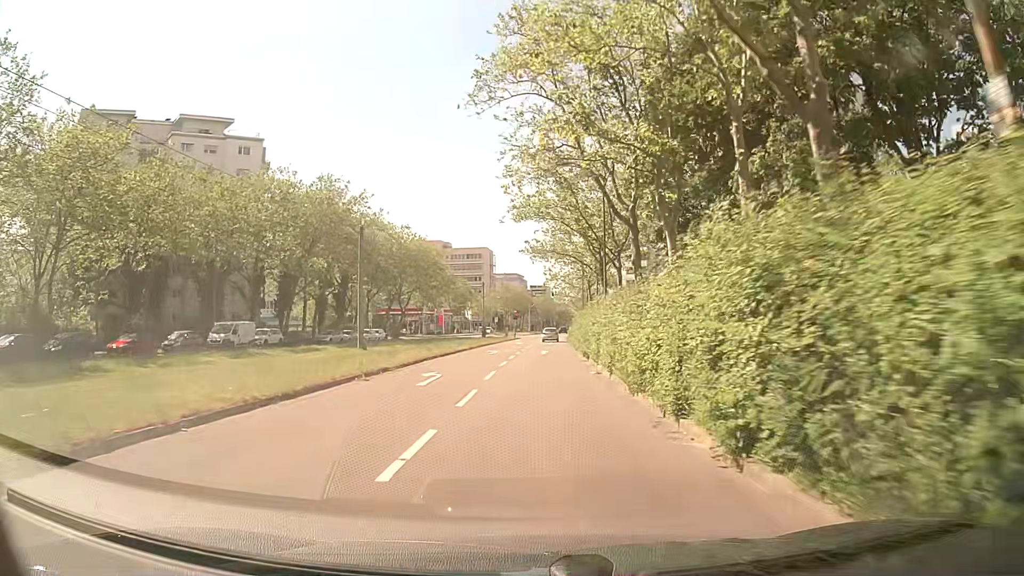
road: tertiary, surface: asphalt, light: Day
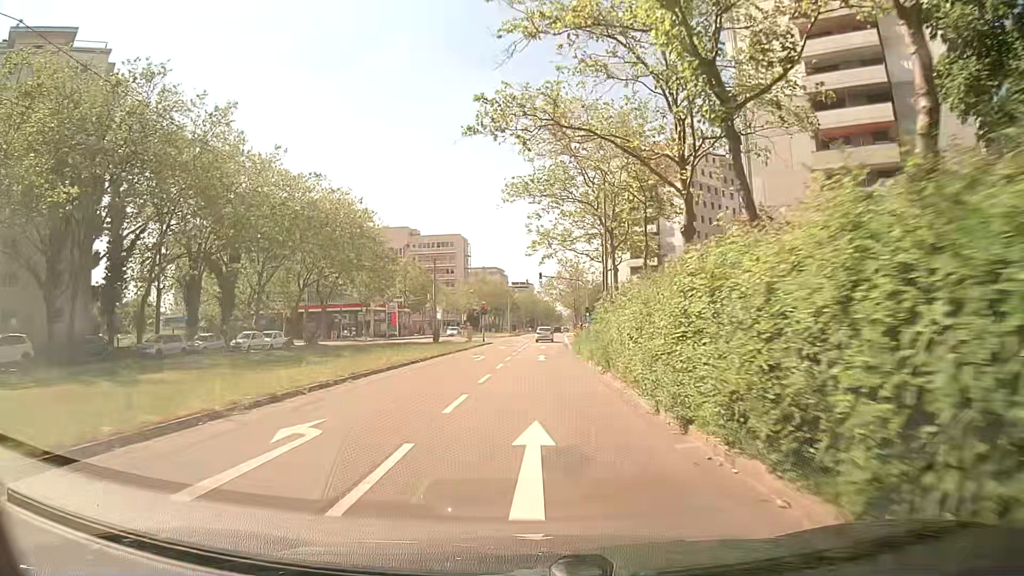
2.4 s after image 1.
(+0.7, +31.0) m; +2°
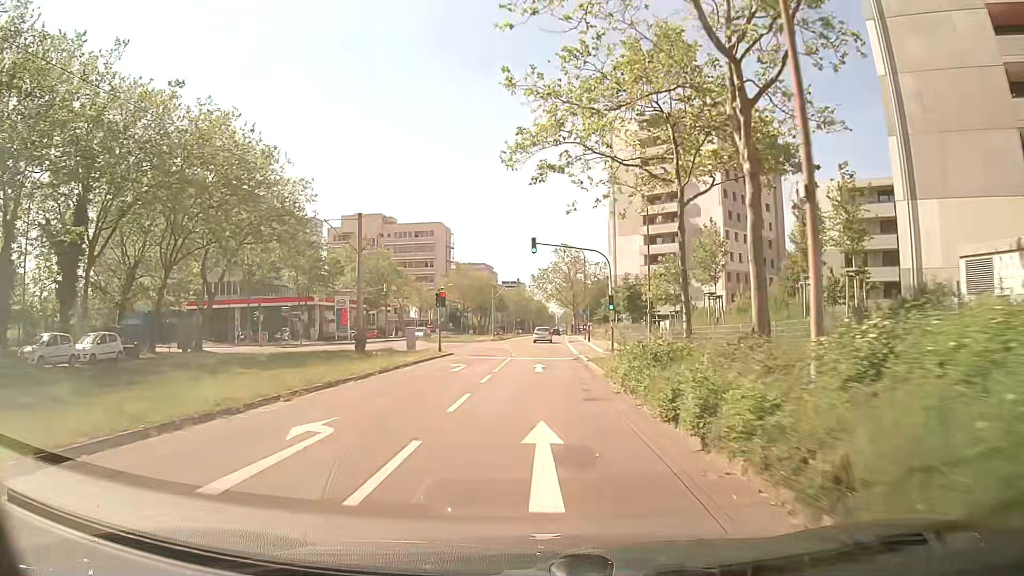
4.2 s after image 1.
(0.0, +23.5) m; 0°
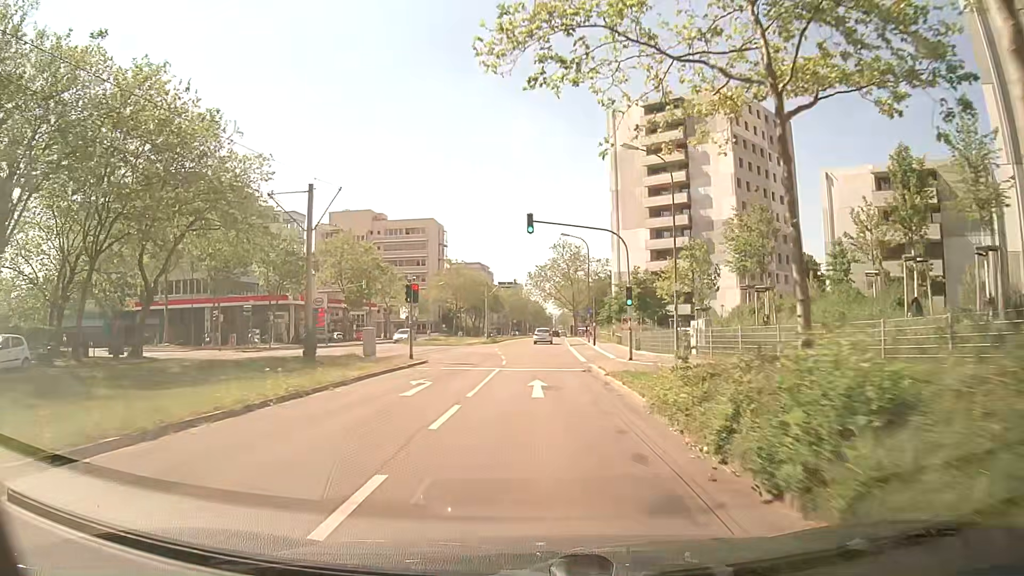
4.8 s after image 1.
(+0.1, +7.8) m; 0°
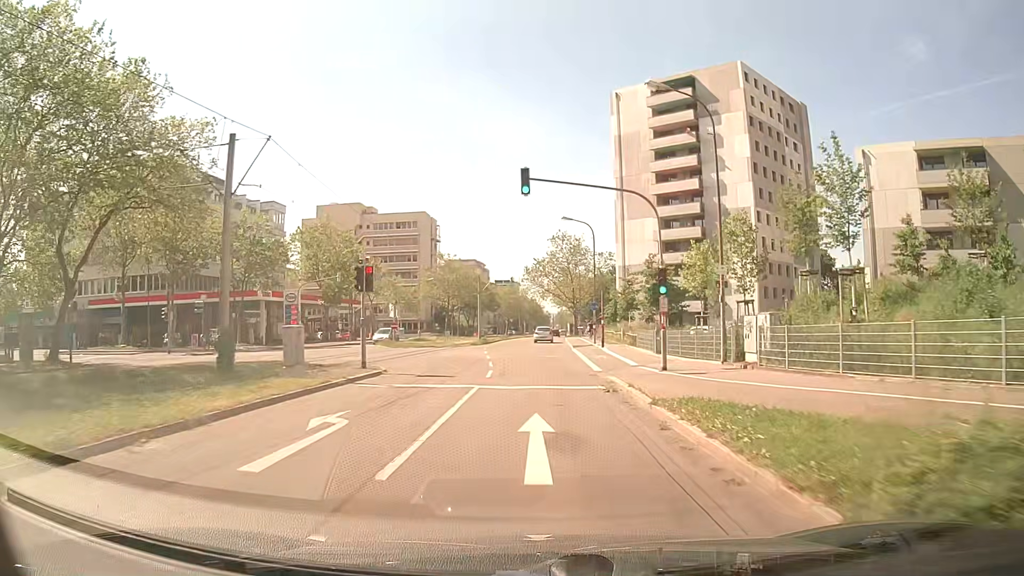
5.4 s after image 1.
(+0.1, +7.8) m; +1°
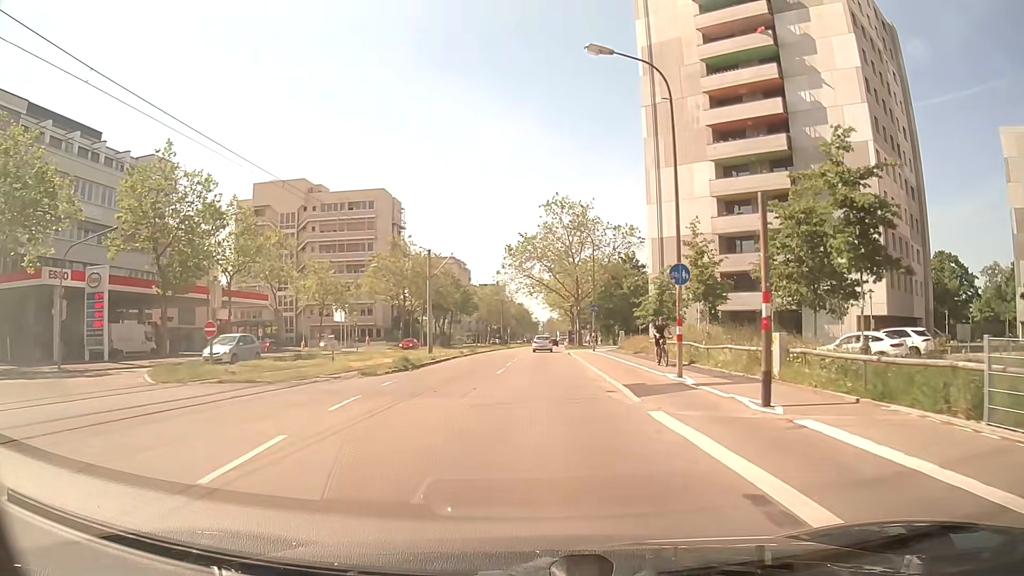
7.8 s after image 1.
(+0.4, +31.4) m; +1°
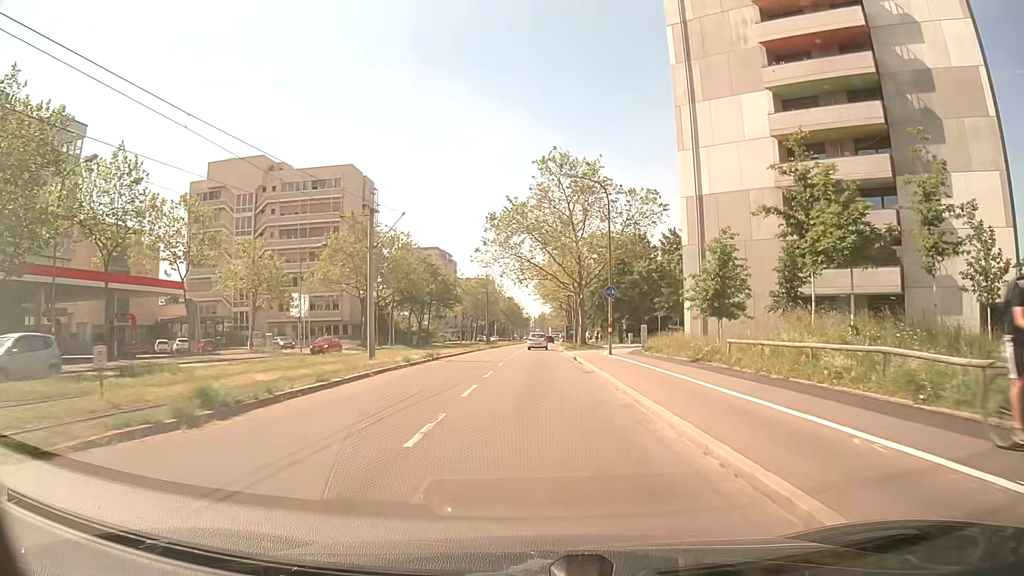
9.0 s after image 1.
(+0.1, +15.6) m; +1°
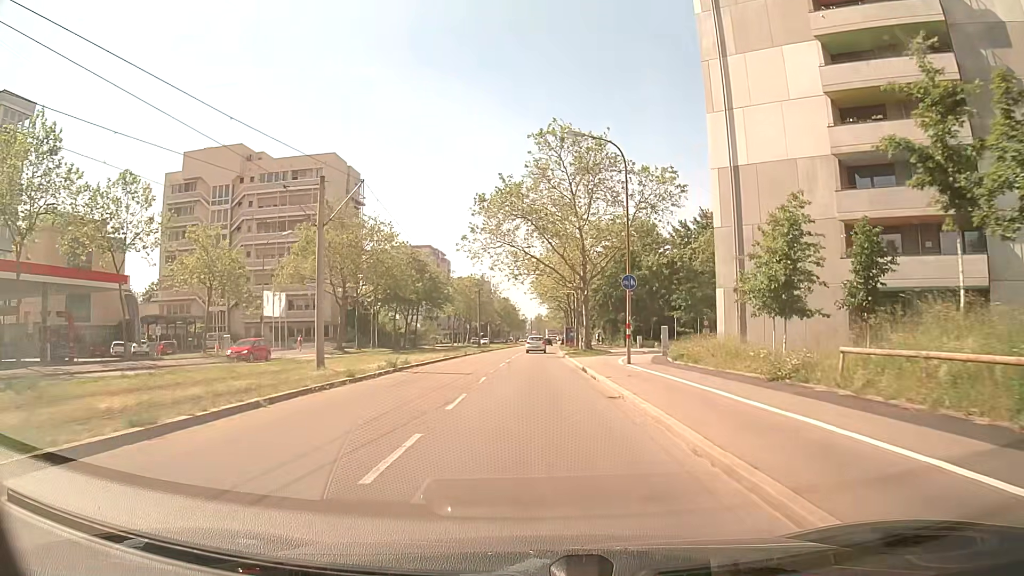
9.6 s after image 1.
(0.0, +7.8) m; 0°
